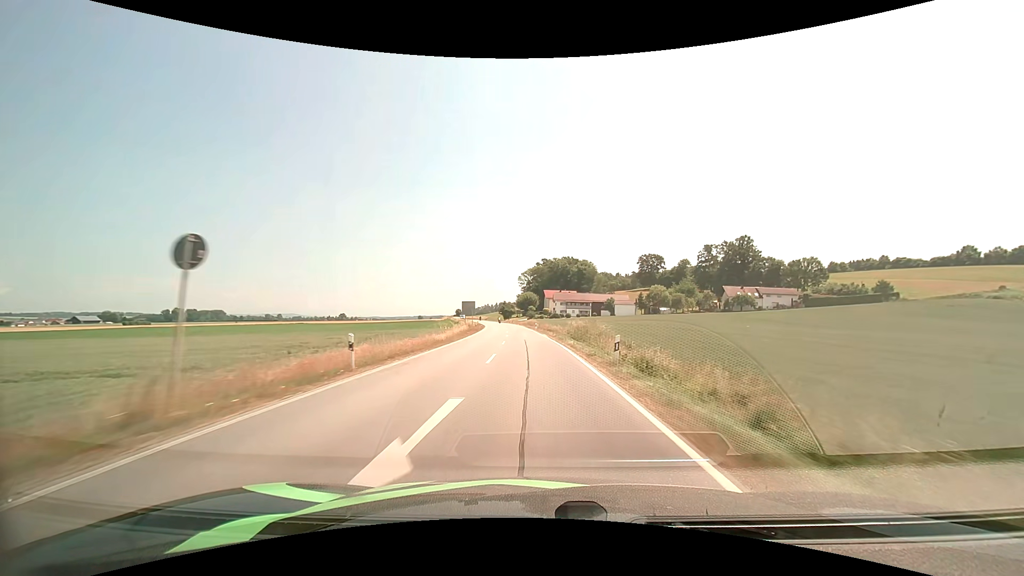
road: secondary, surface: asphalt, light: Day
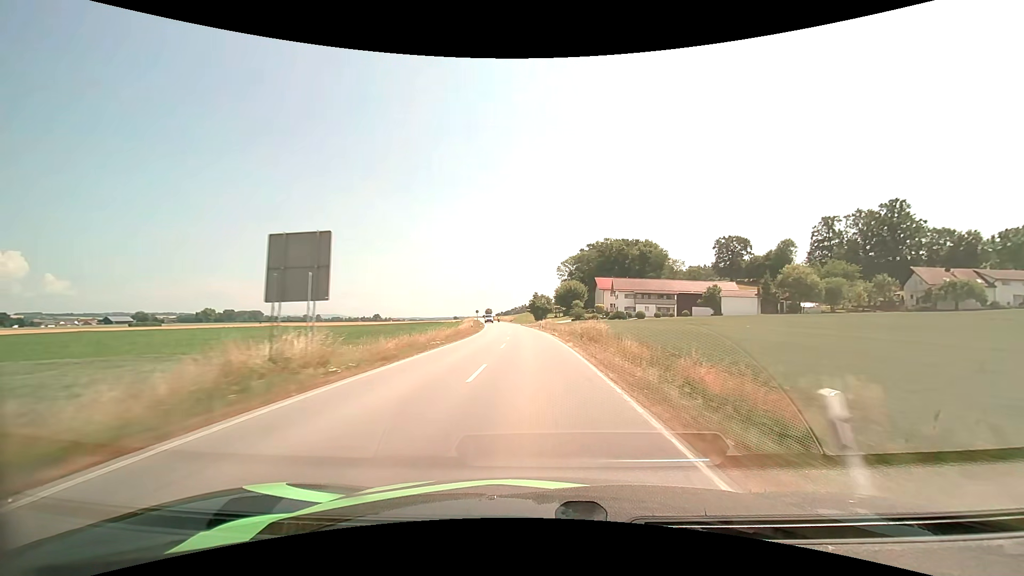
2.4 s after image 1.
(-2.5, +60.6) m; -4°
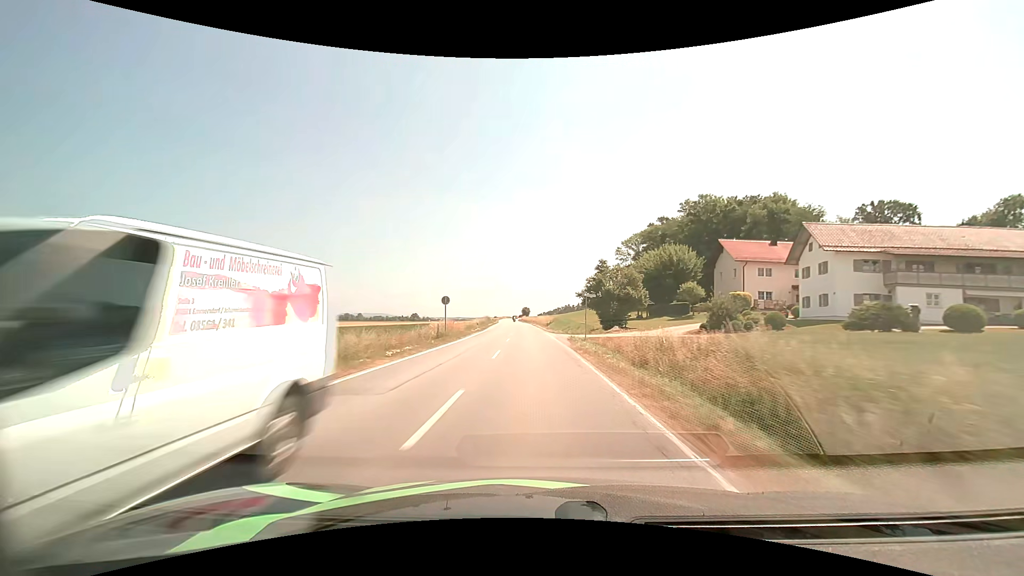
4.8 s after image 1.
(-2.6, +63.5) m; -5°
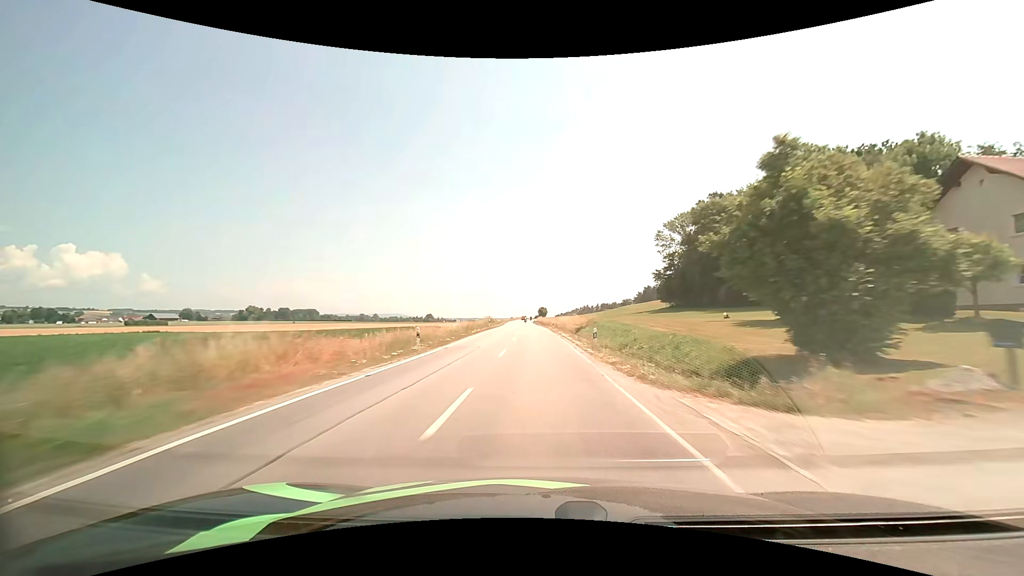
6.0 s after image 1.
(-0.6, +33.3) m; -2°
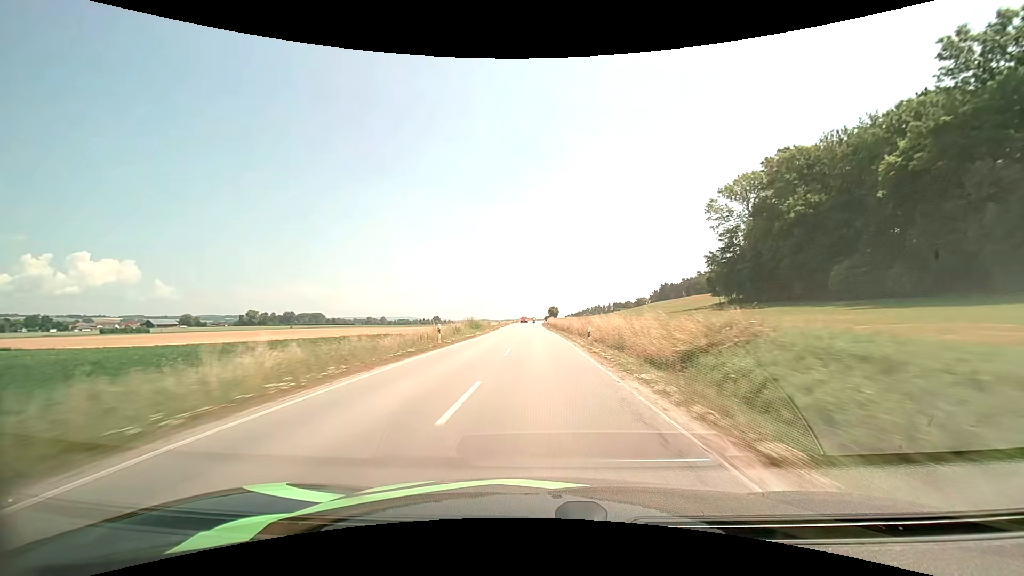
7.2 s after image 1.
(-0.3, +34.0) m; -1°
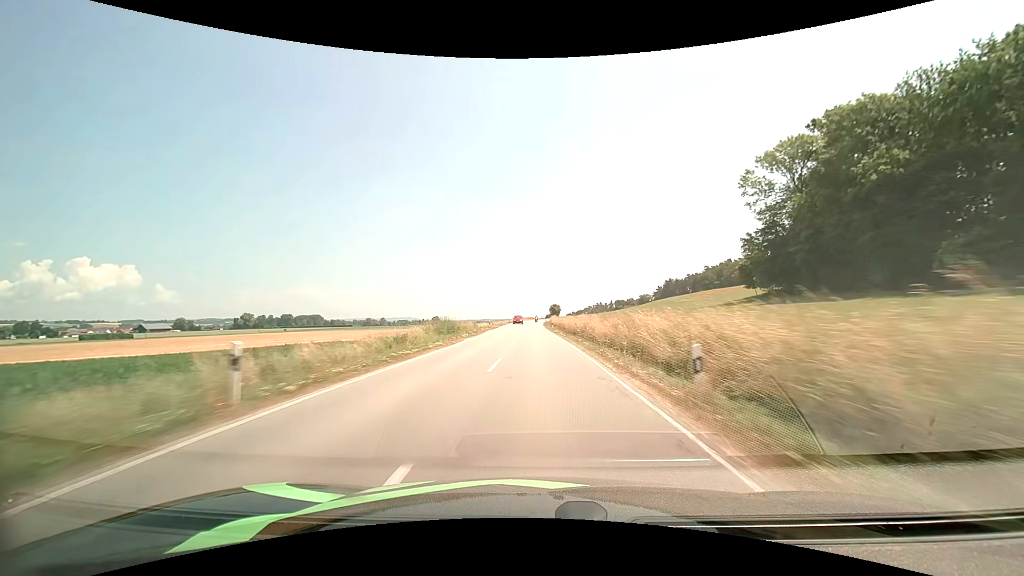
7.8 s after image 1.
(0.0, +17.1) m; 0°
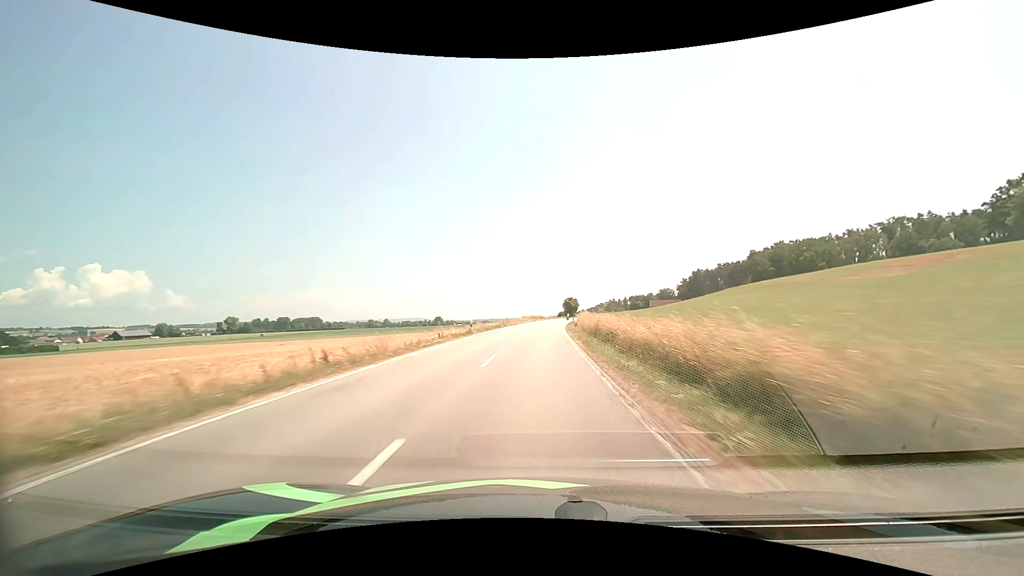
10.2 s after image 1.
(-0.6, +67.8) m; -1°
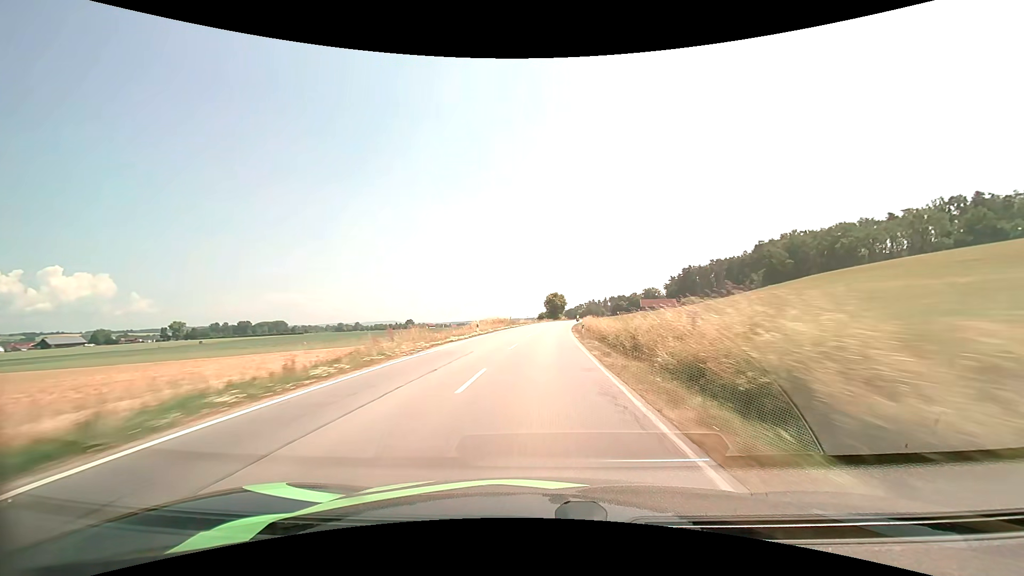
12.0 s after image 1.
(+1.0, +49.5) m; +3°
(0, +10) (0, +20) (0, +30) (+1, +40) (+1, +50) (+2, +60) (+3, +70) (+4, +80) (+5, +90) (+6, +100) m
